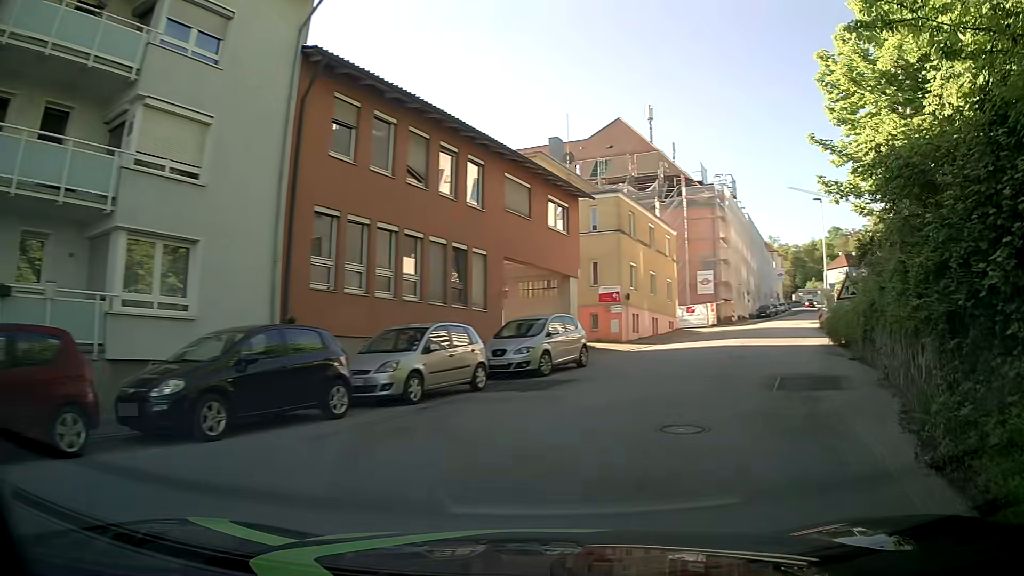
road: residential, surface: asphalt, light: Day
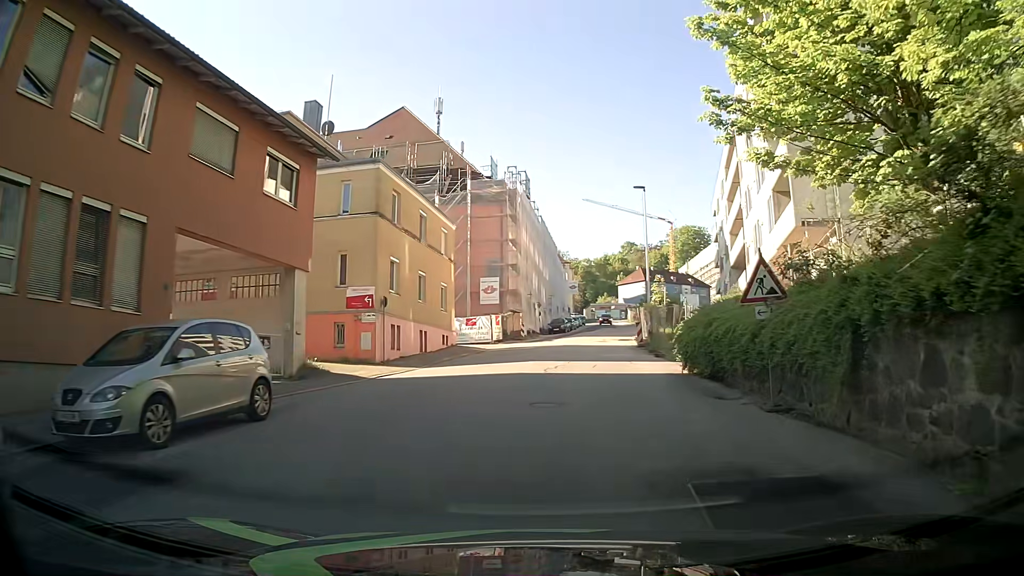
(+1.7, +9.0) m; +18°
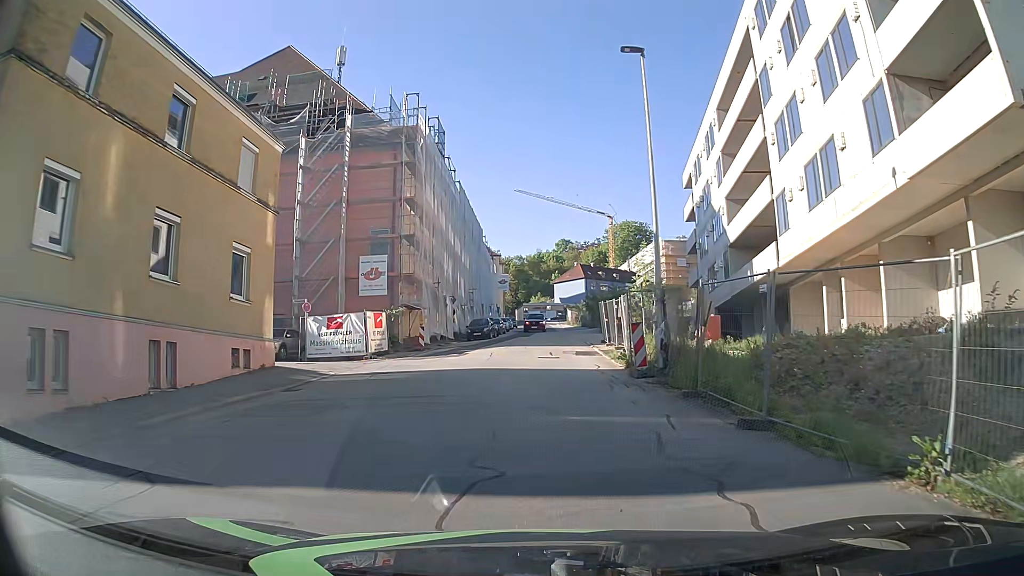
(+1.3, +18.2) m; +6°
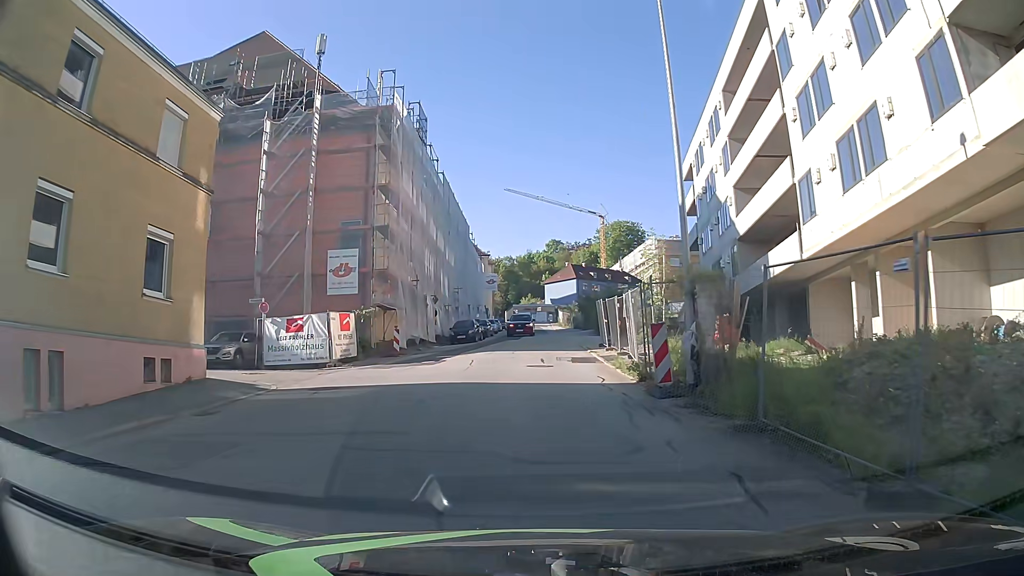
(0.0, +3.8) m; +1°
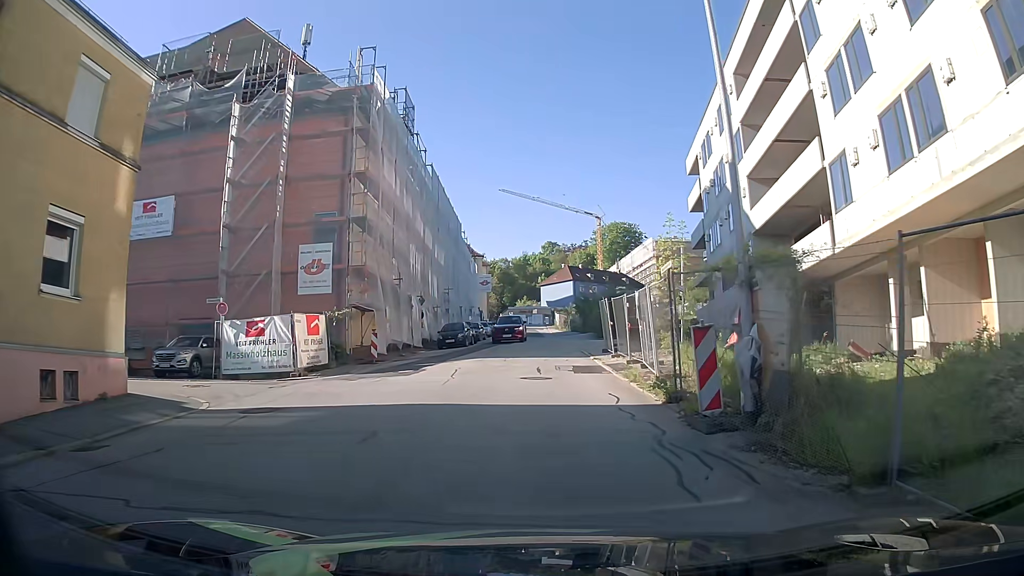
(0.0, +3.3) m; -1°
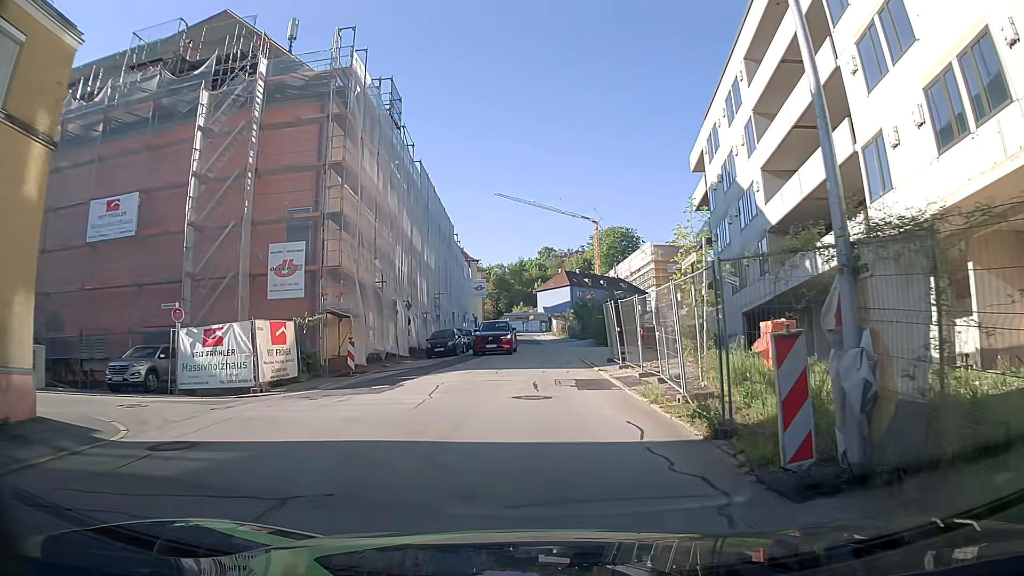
(+0.1, +2.9) m; +1°
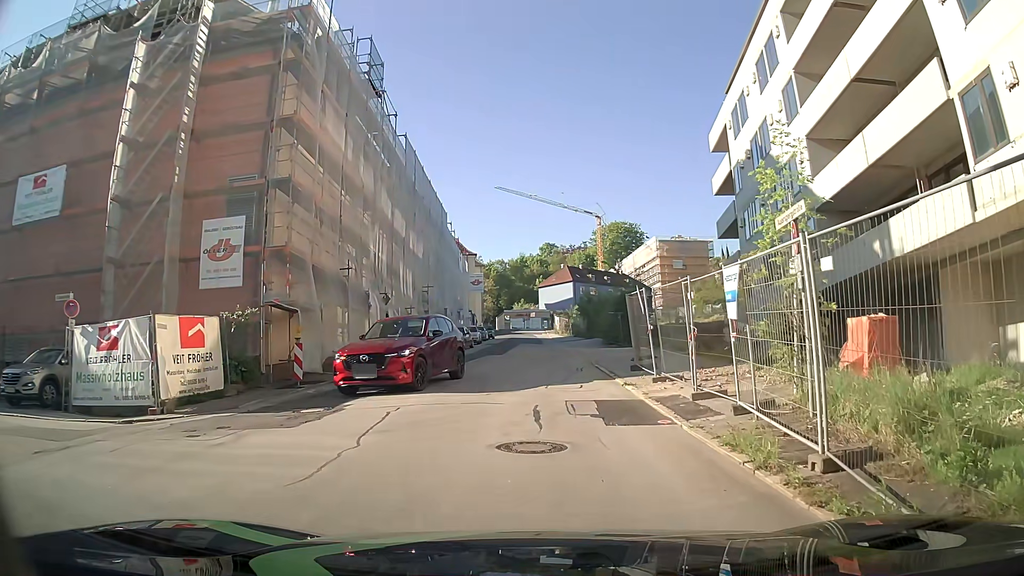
(+0.1, +5.3) m; +2°
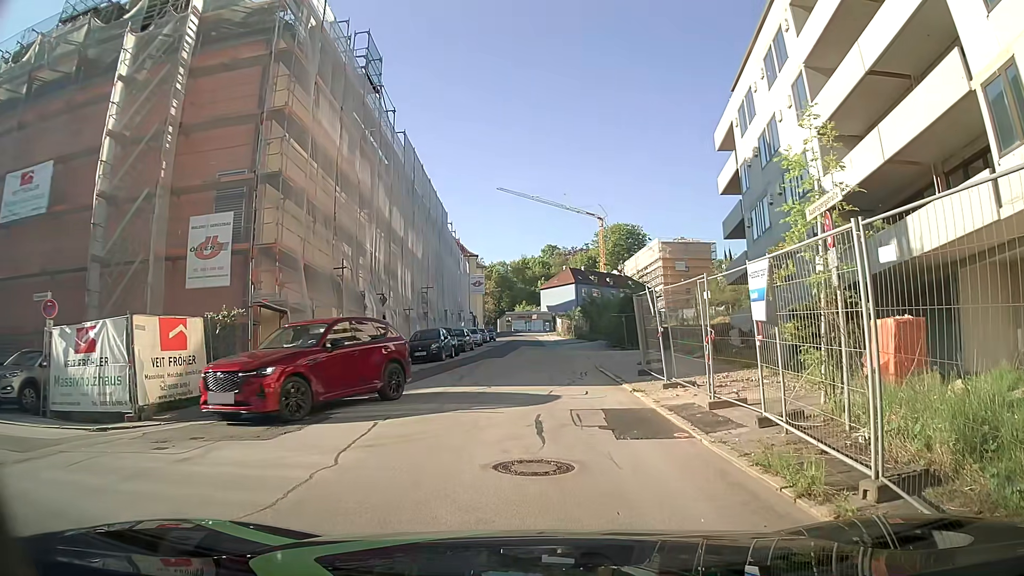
(0.0, +0.9) m; +1°
